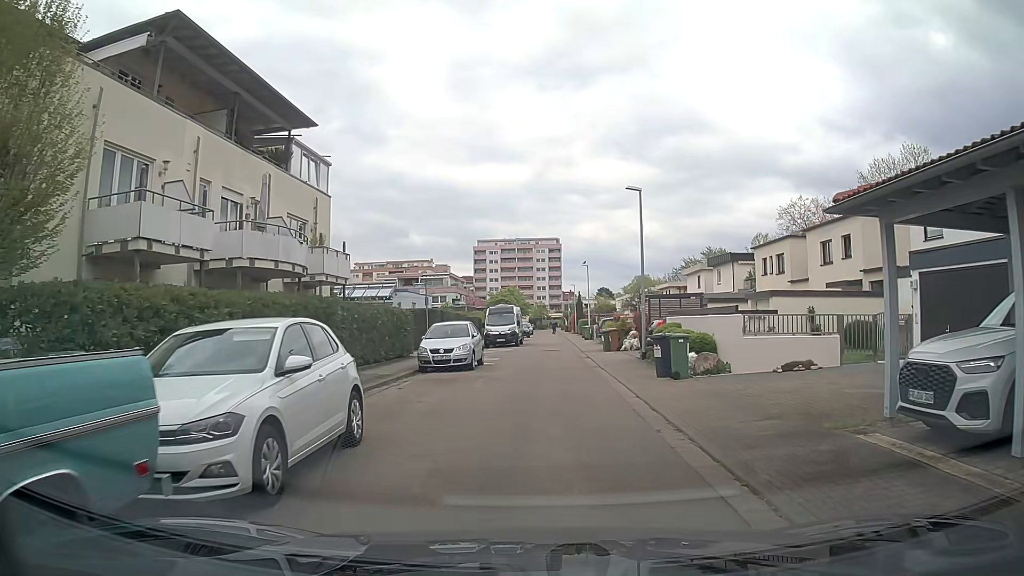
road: residential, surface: asphalt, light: Day
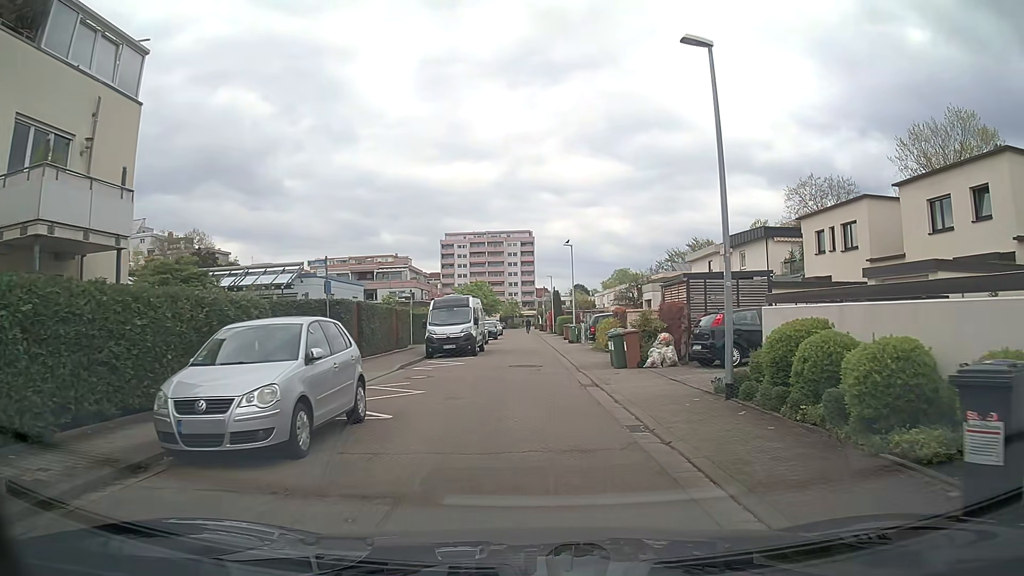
(+0.3, +13.4) m; +3°
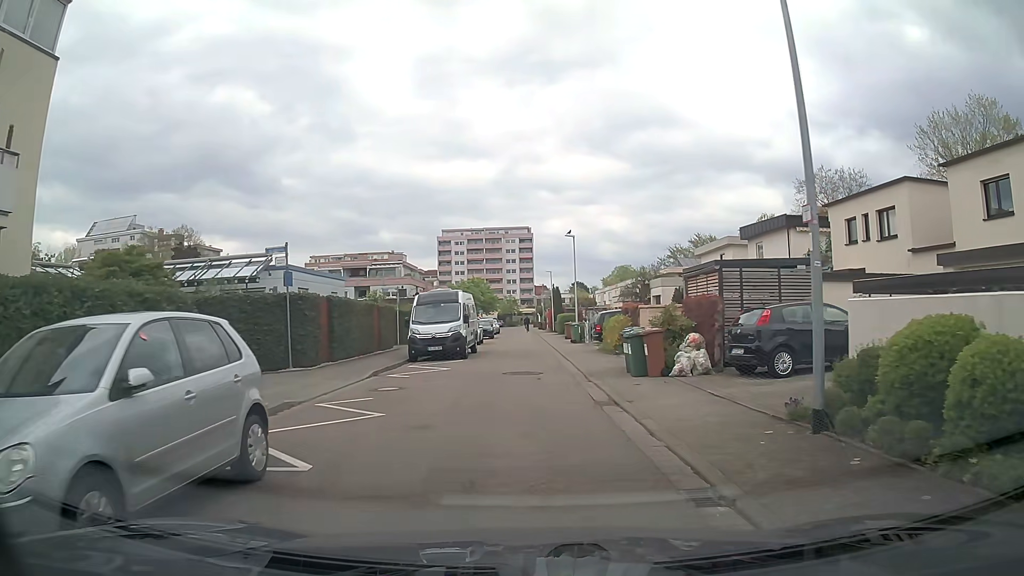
(0.0, +3.7) m; 0°
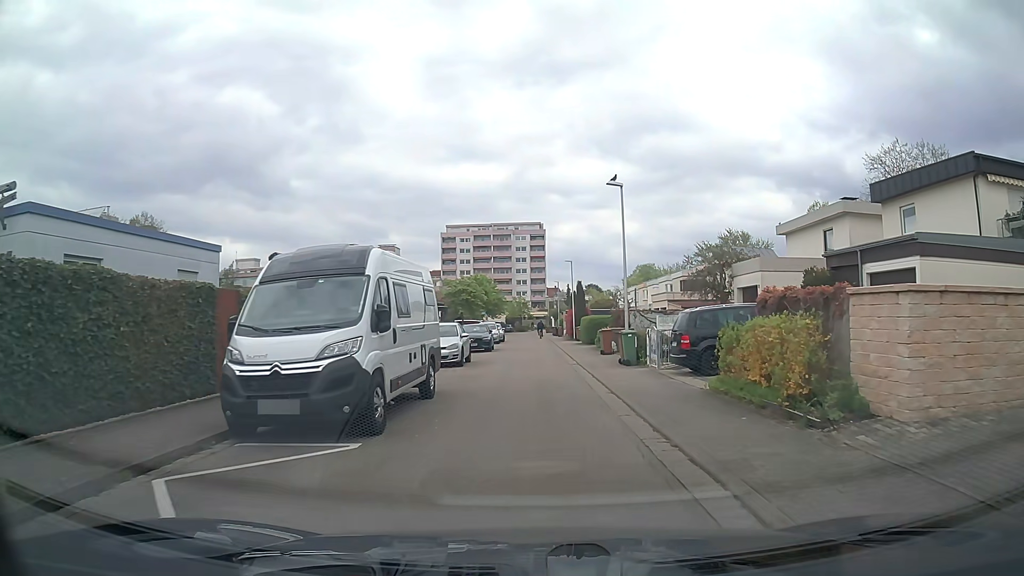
(-0.2, +15.8) m; 0°
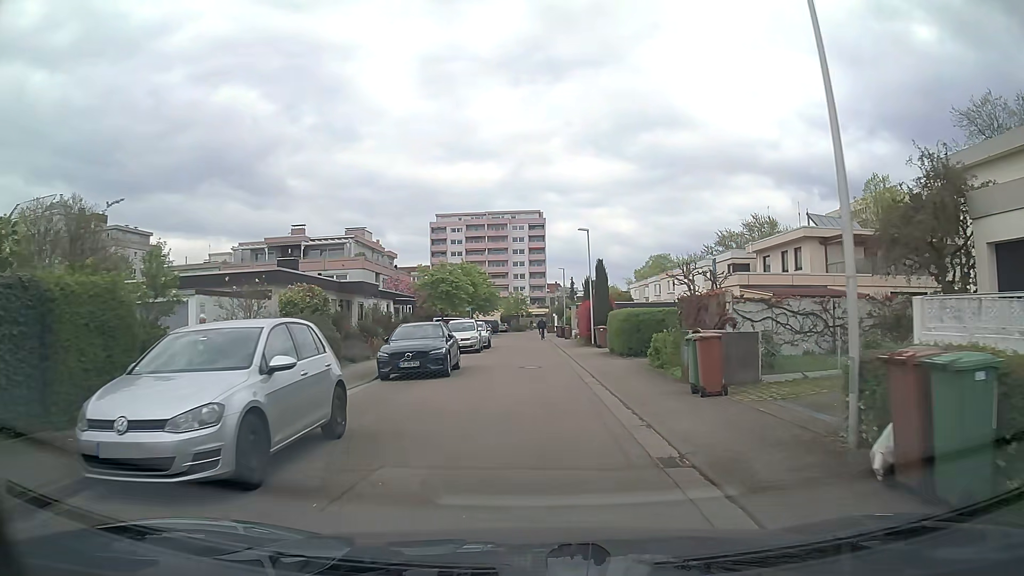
(-0.2, +16.8) m; -1°
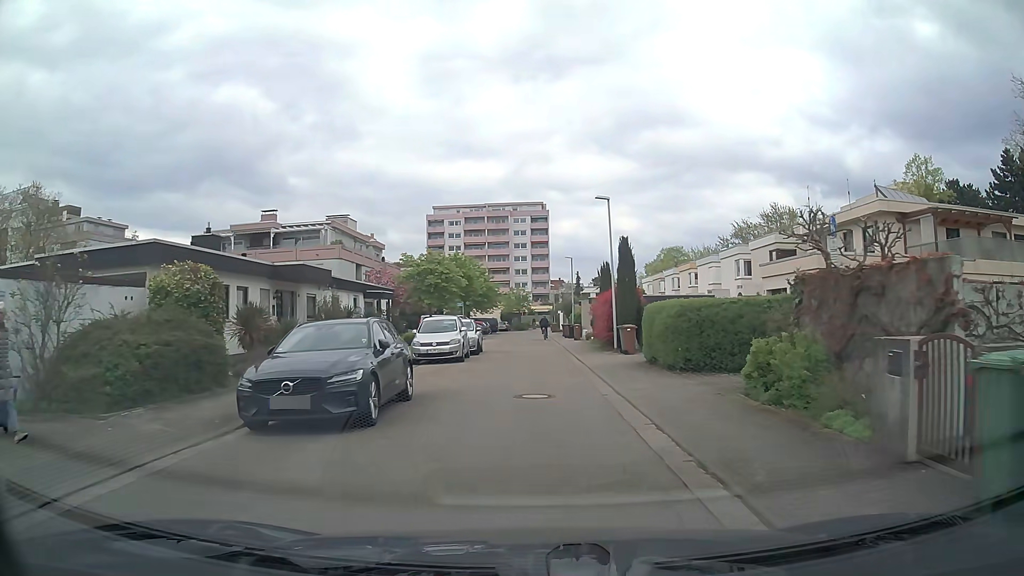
(-0.1, +8.6) m; -1°
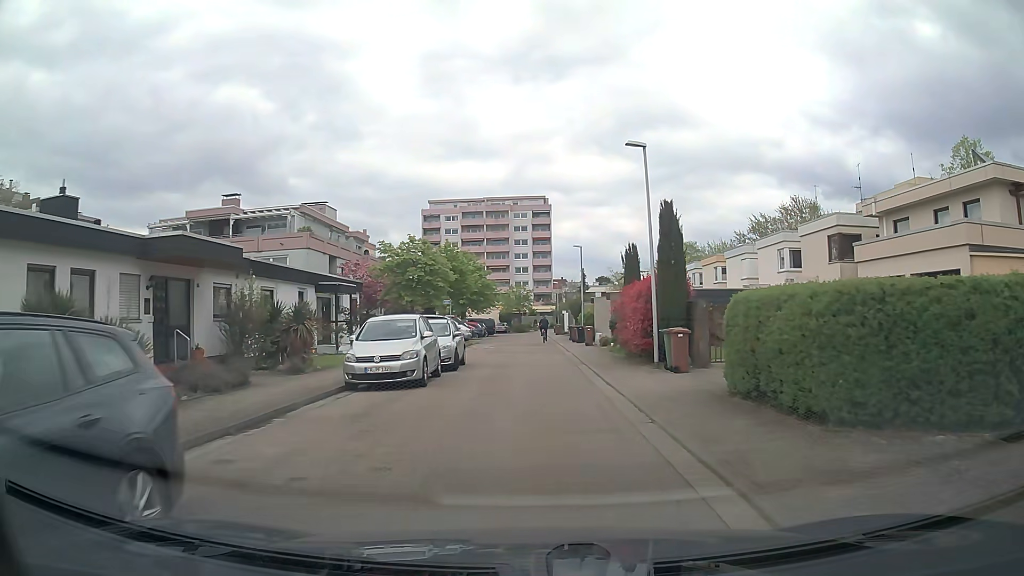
(0.0, +8.5) m; 0°
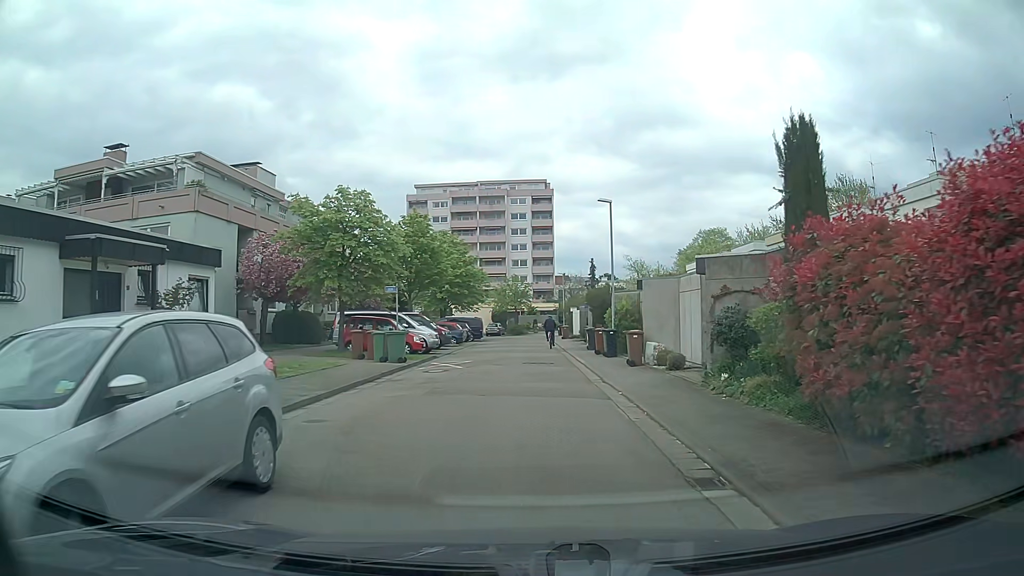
(-0.1, +16.6) m; 0°
(0, +10) (0, +20) (0, +30) (0, +40) (0, +50) (0, +60) (-2, +70) (-10, +74) (-20, +76) (-30, +76) m
